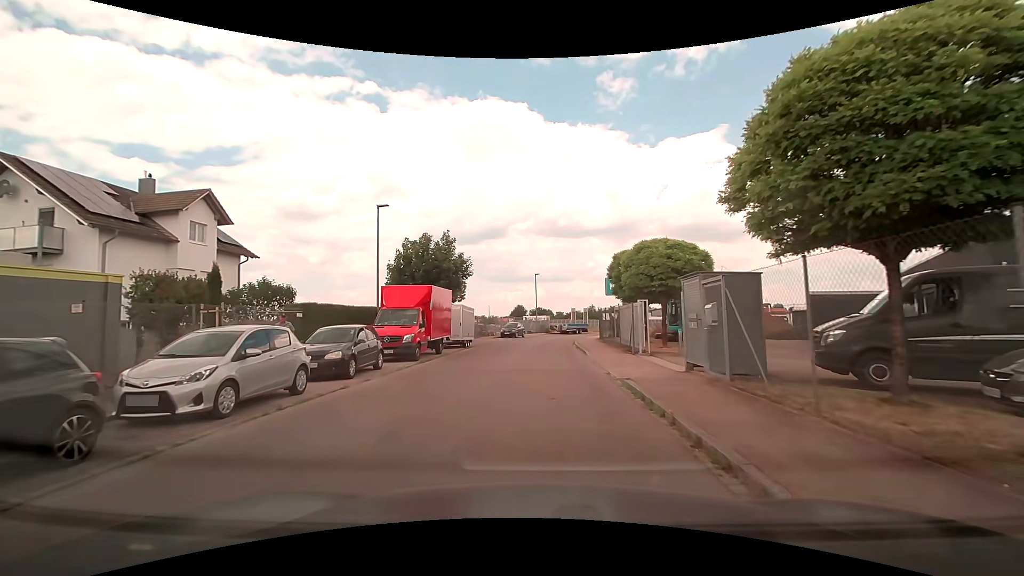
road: residential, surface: asphalt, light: Day
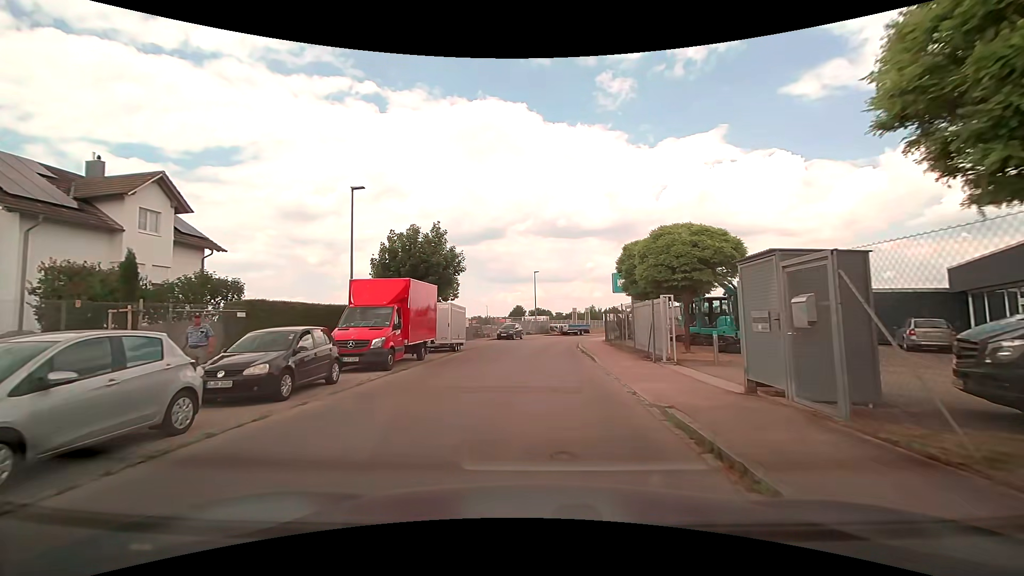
(0.0, +3.6) m; 0°
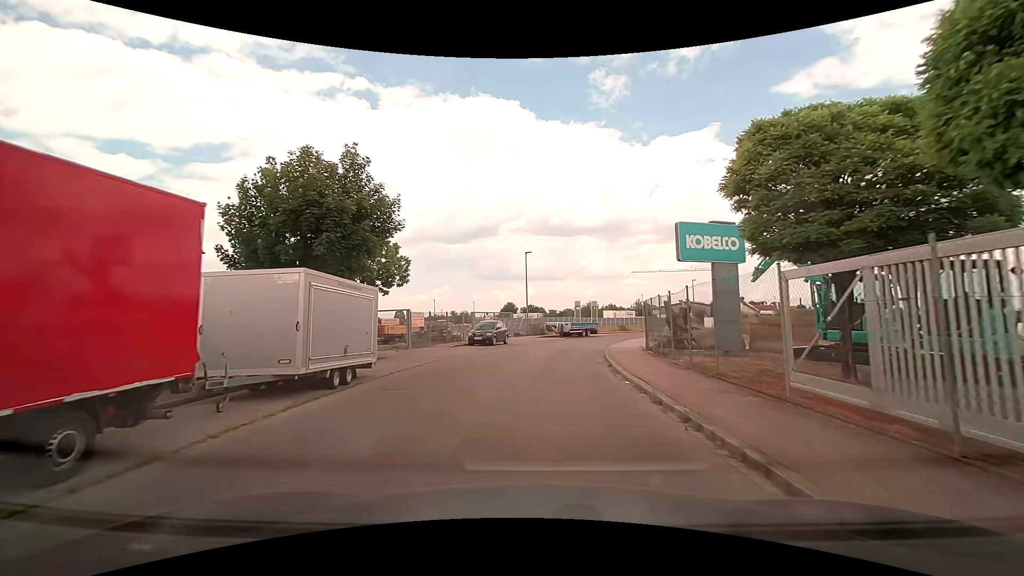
(0.0, +15.5) m; +1°
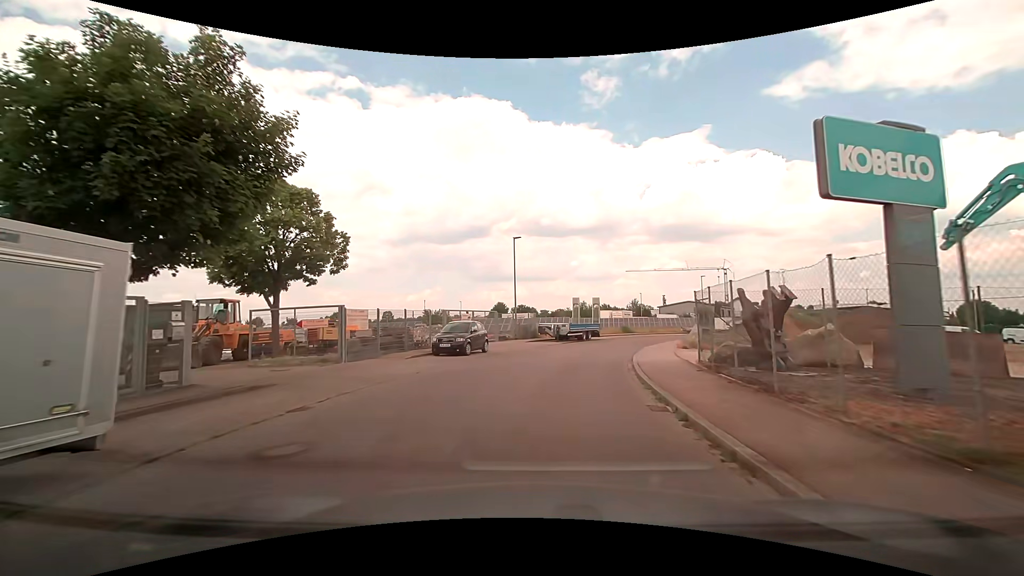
(0.0, +8.5) m; +1°
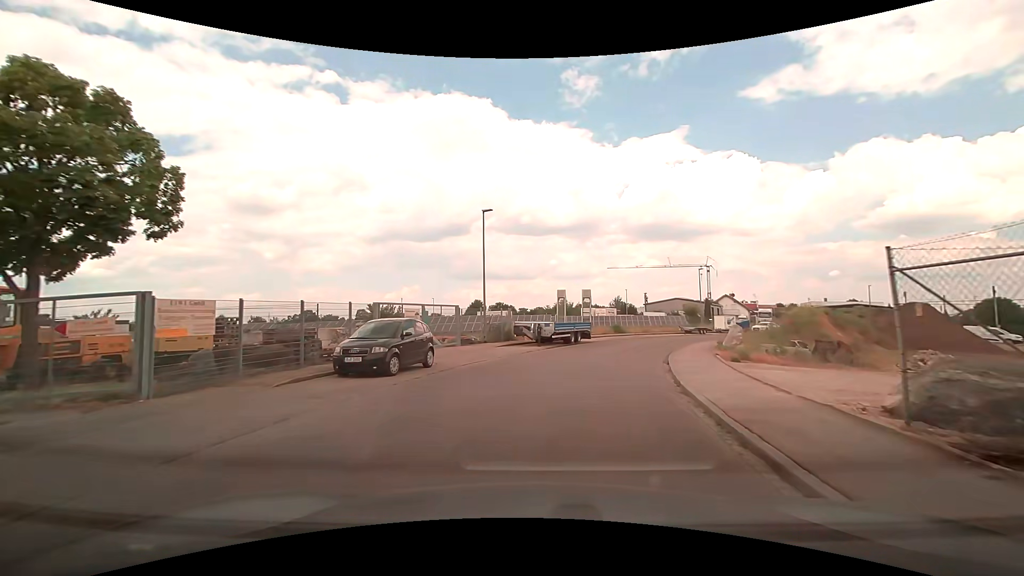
(+0.2, +8.7) m; +2°
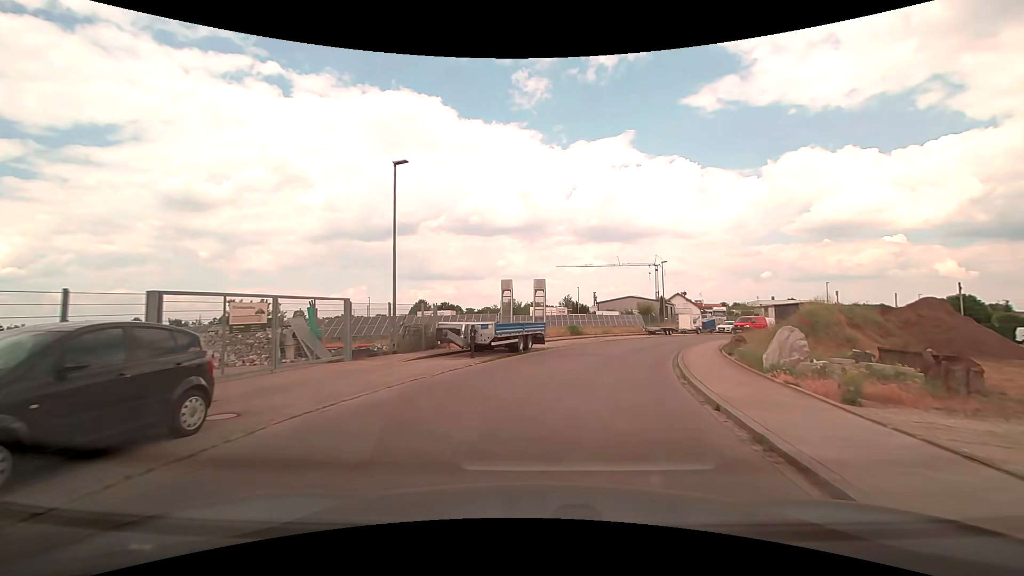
(+0.5, +8.6) m; +6°
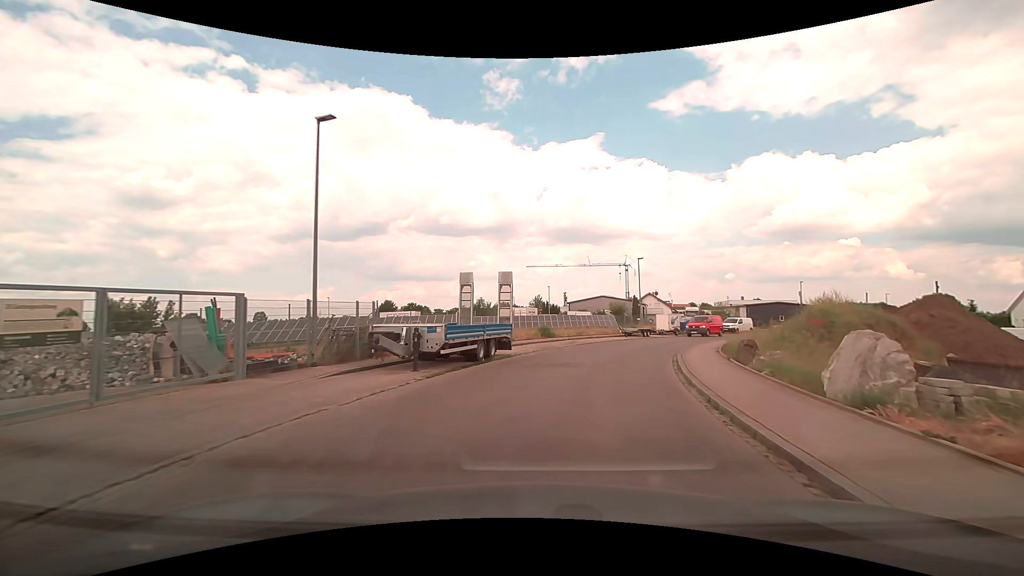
(+0.1, +4.3) m; +3°
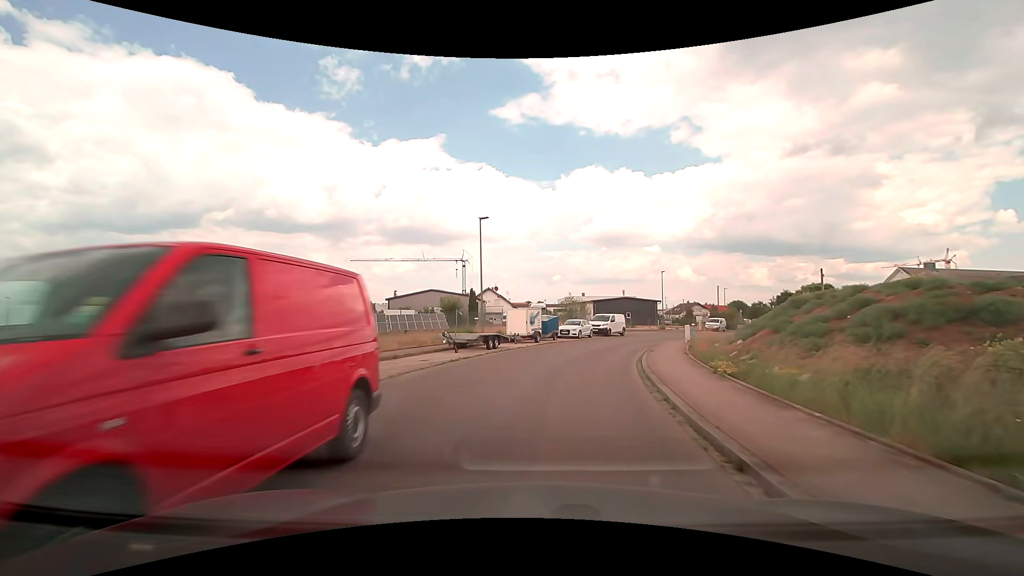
(+3.5, +21.4) m; +18°
(+1, +10) (+2, +20) (+5, +29) (+9, +39) (+15, +47) (+21, +55) (+27, +63) (+32, +71) (+37, +80) (+41, +89) m
